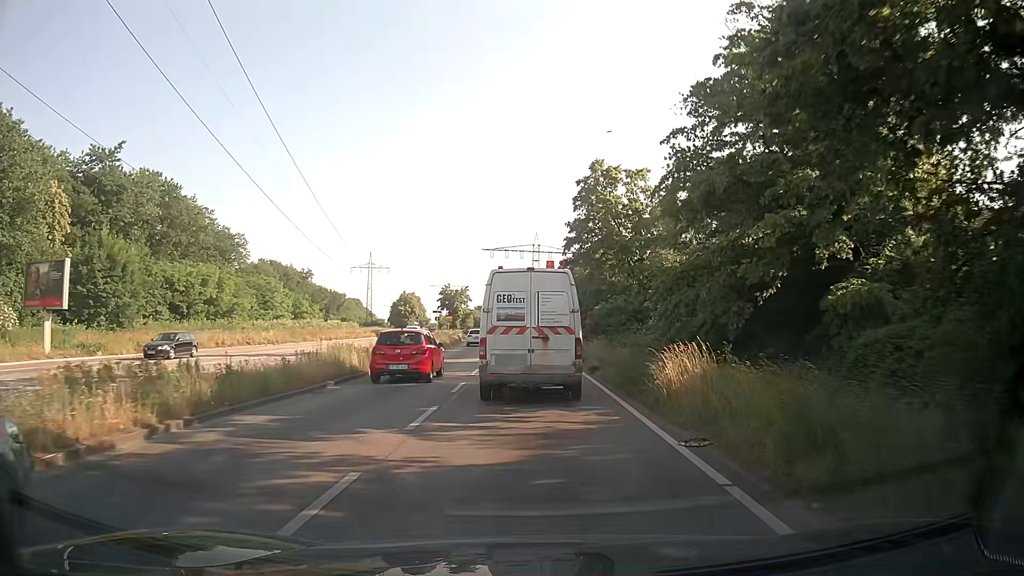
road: primary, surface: asphalt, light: Day
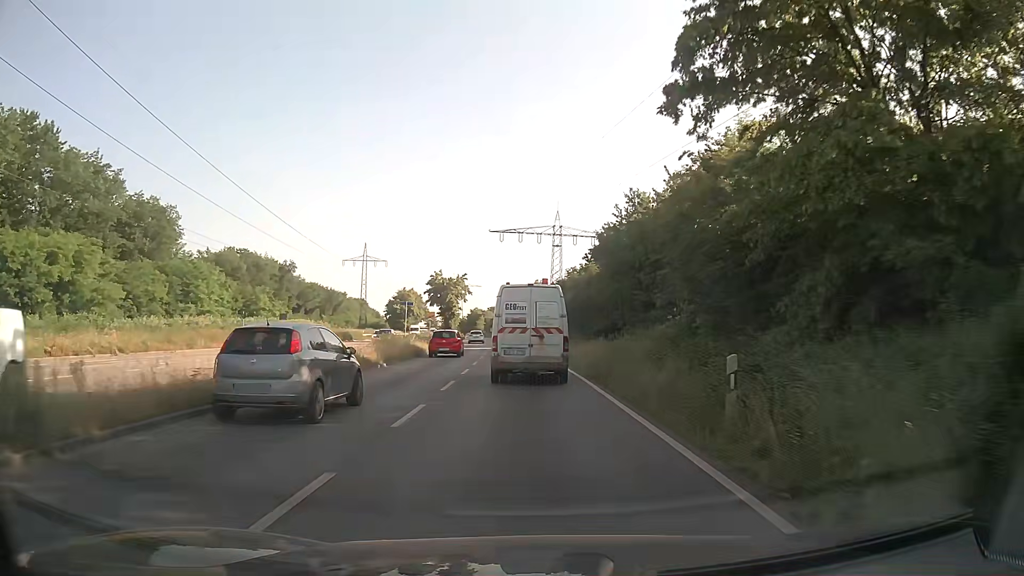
(-0.3, +30.7) m; -1°
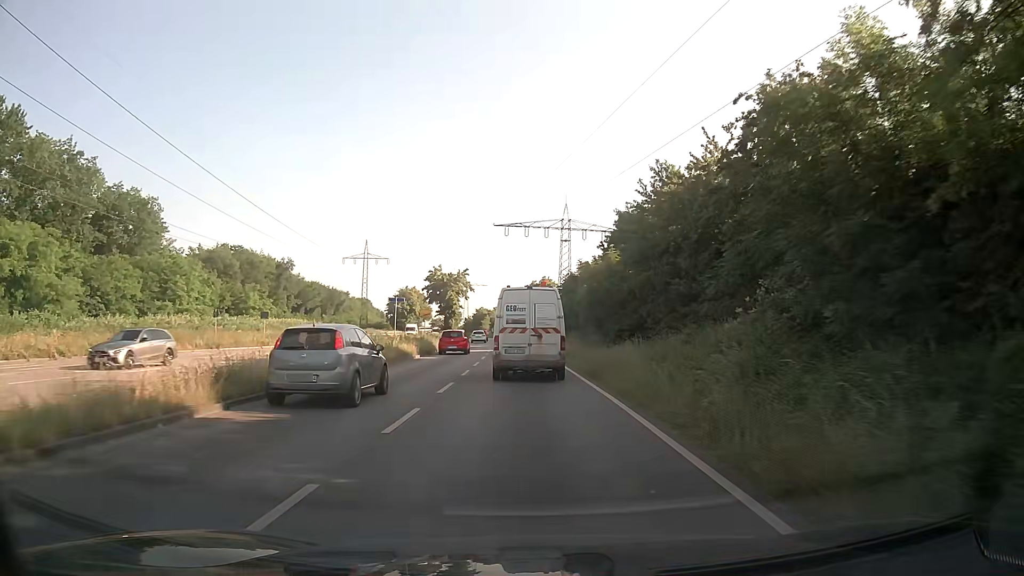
(-0.1, +6.8) m; -1°
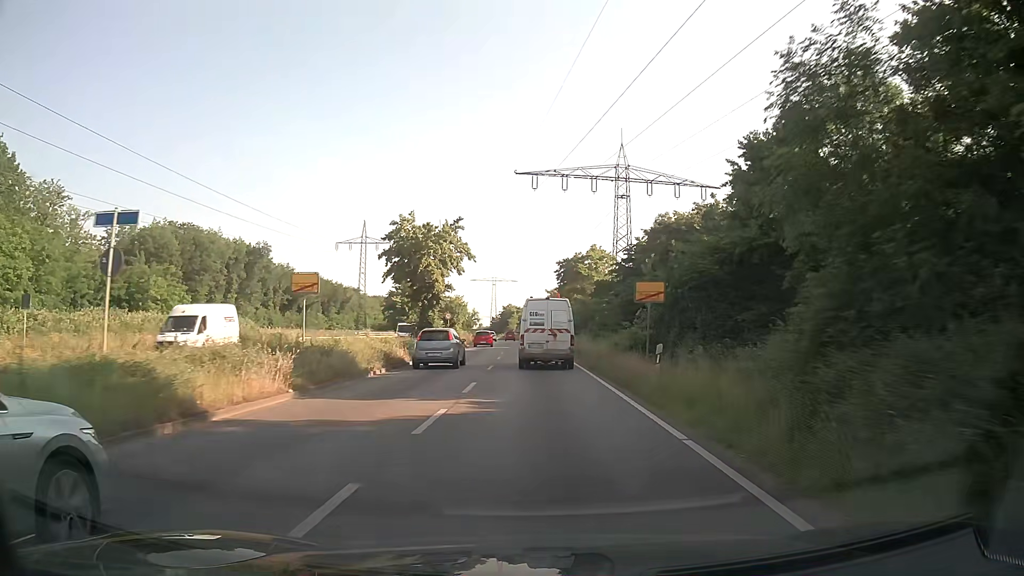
(-0.8, +36.7) m; -3°
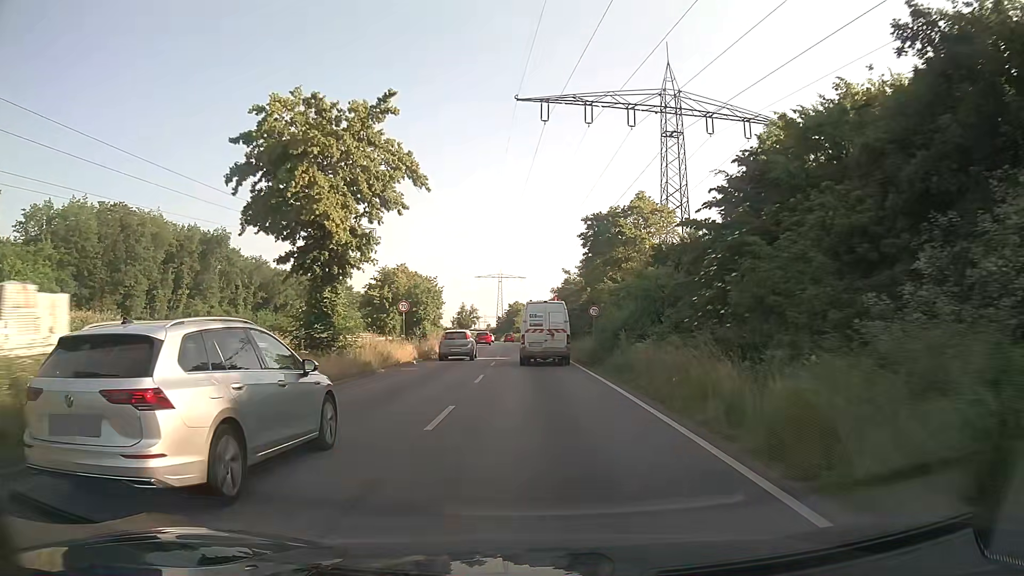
(0.0, +24.1) m; 0°
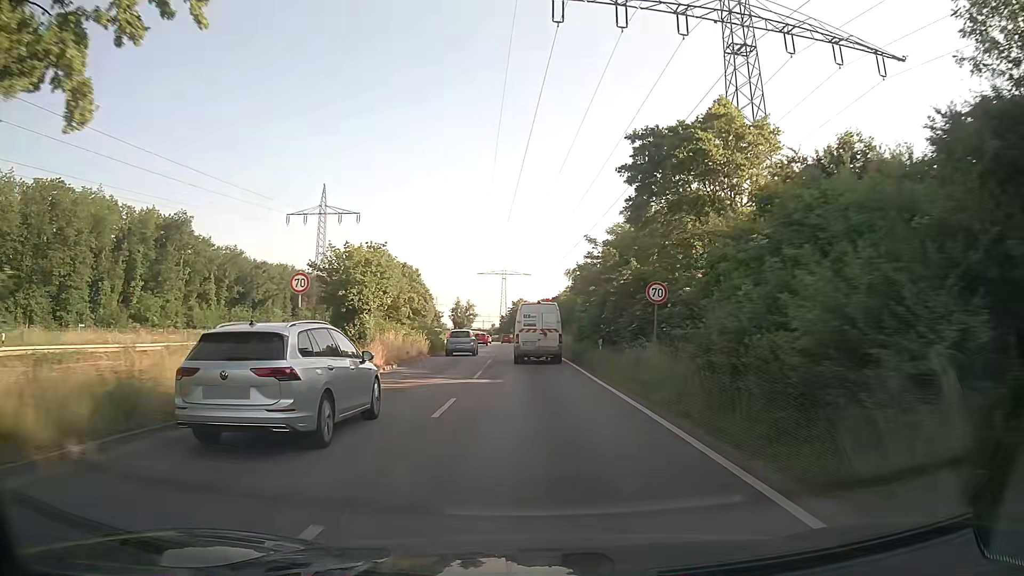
(-0.1, +16.9) m; 0°
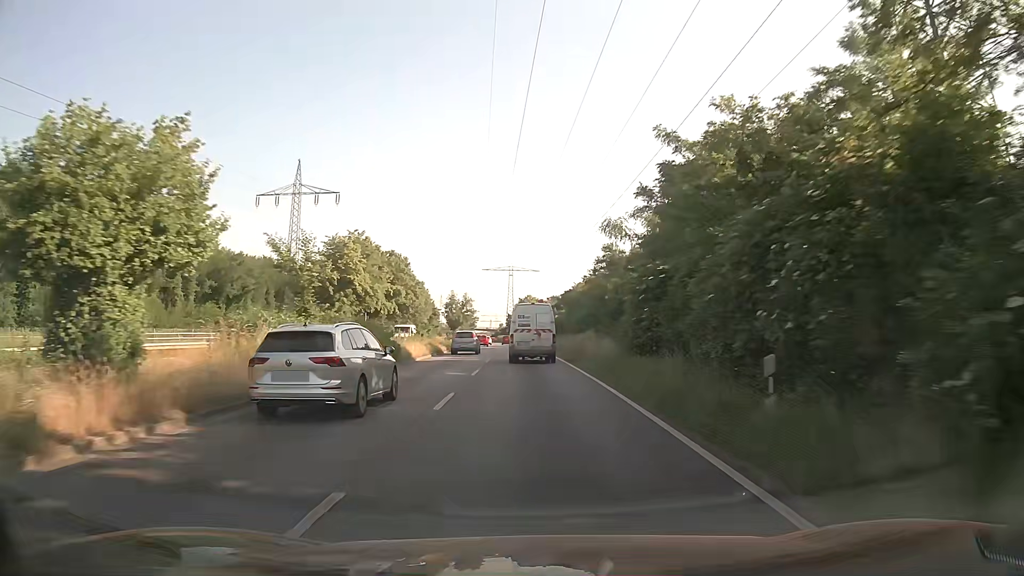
(-0.1, +17.5) m; -1°
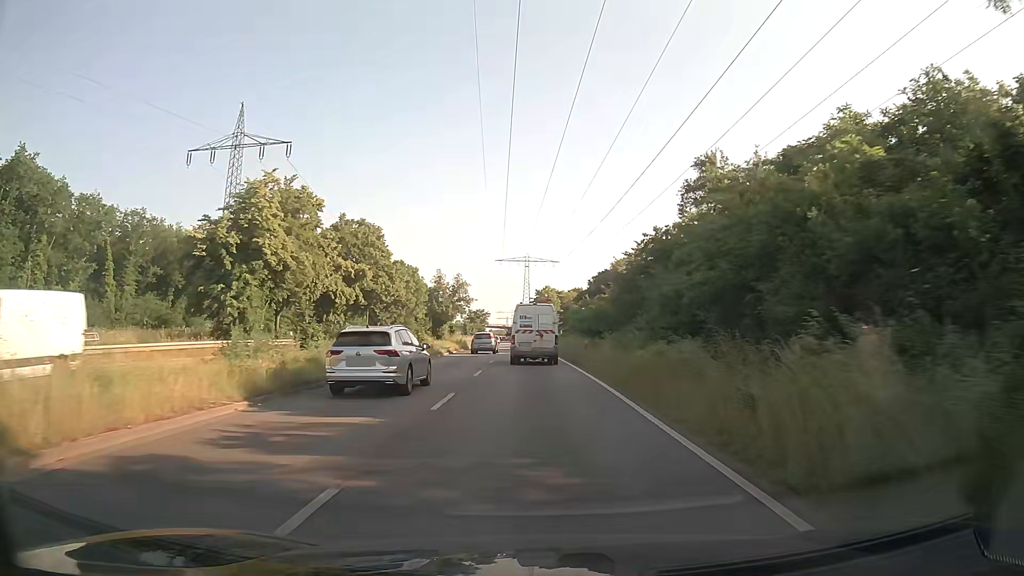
(-0.1, +27.2) m; -1°
(0, +10) (0, +20) (-1, +30) (-1, +40) (-1, +50) (-1, +60) (-2, +70) (-2, +80) (-3, +90) (-3, +100) m
